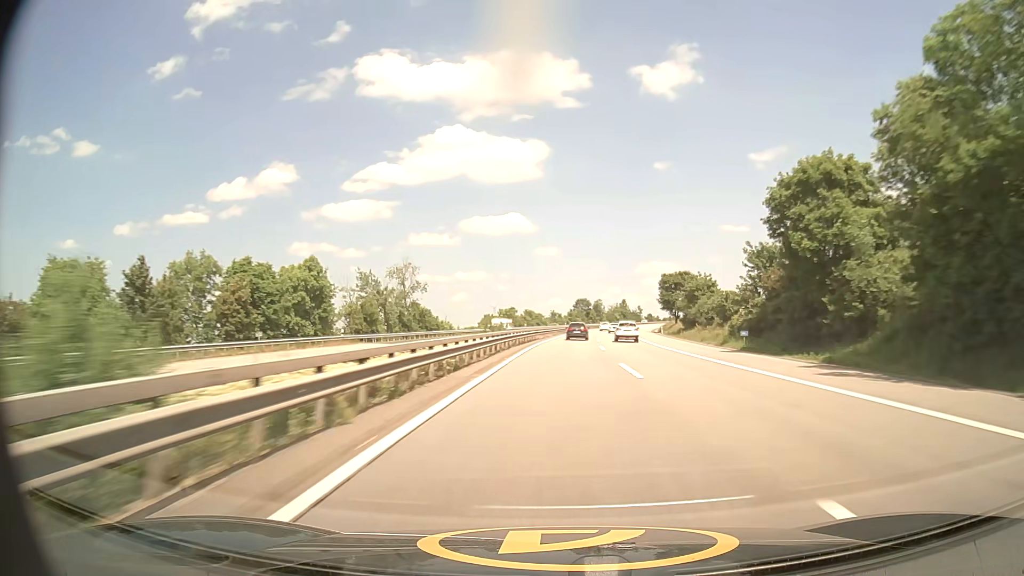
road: motorway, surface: asphalt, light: Day
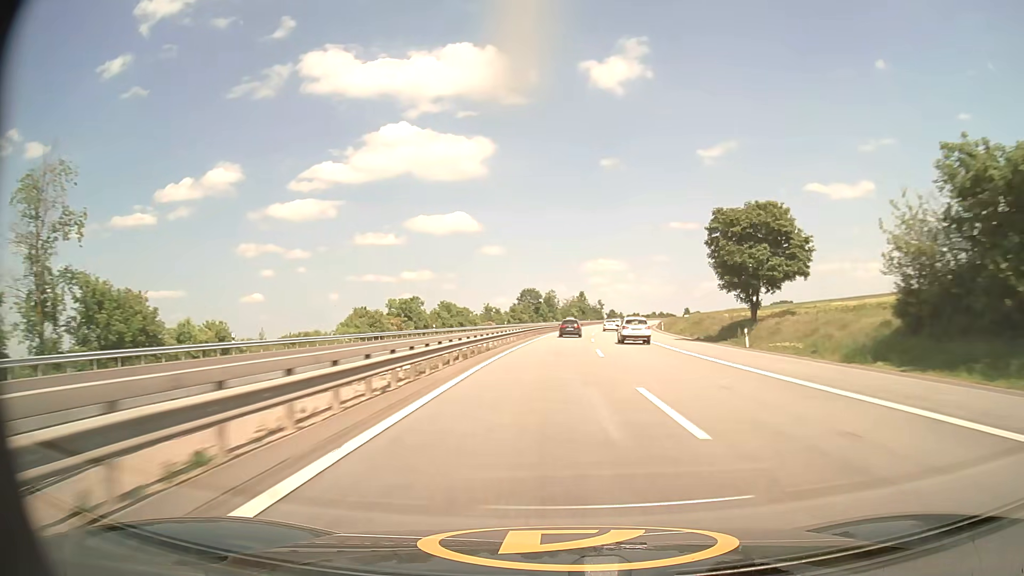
(+2.7, +63.4) m; +5°
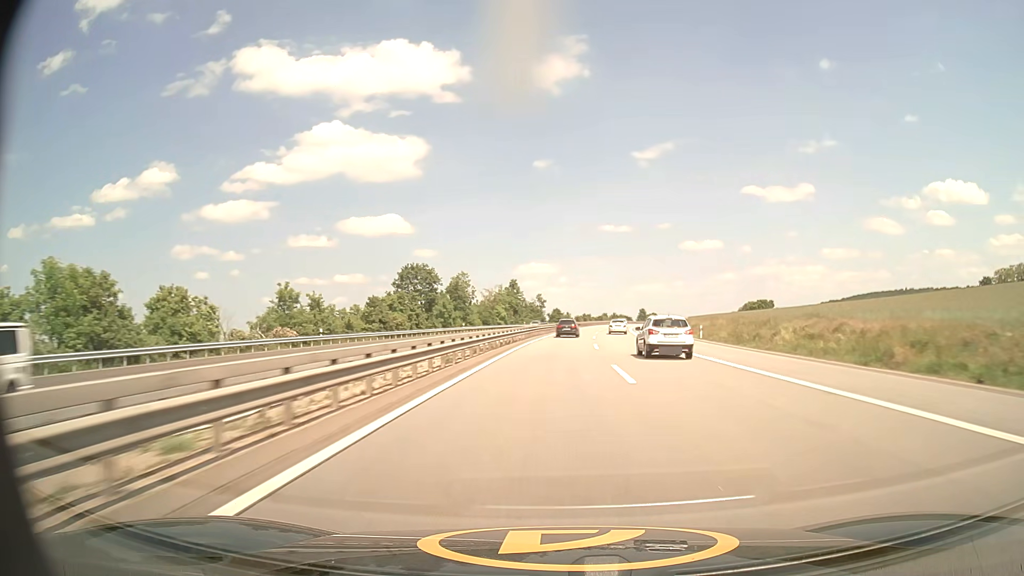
(+3.9, +83.1) m; +6°
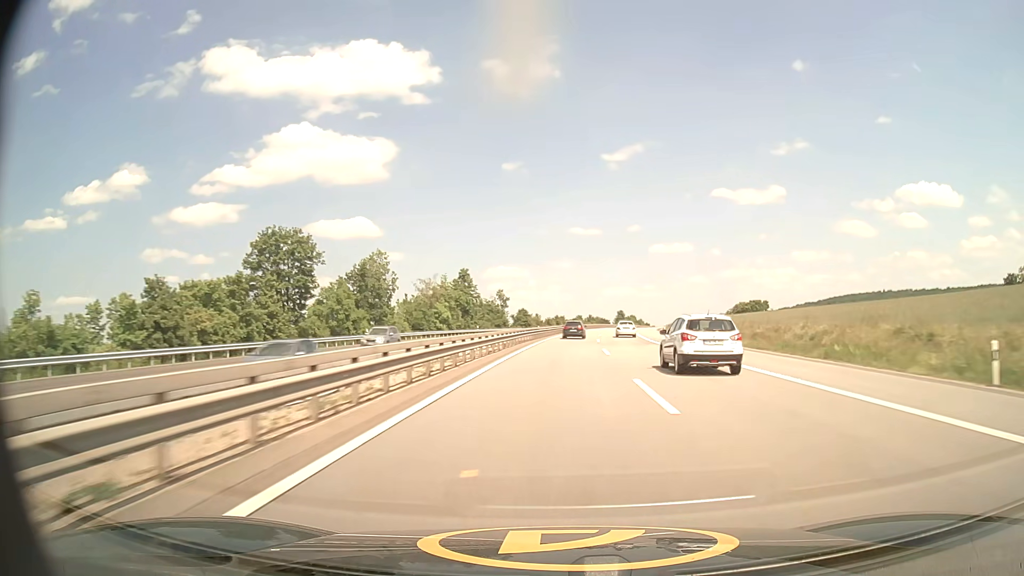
(+1.0, +40.9) m; +3°
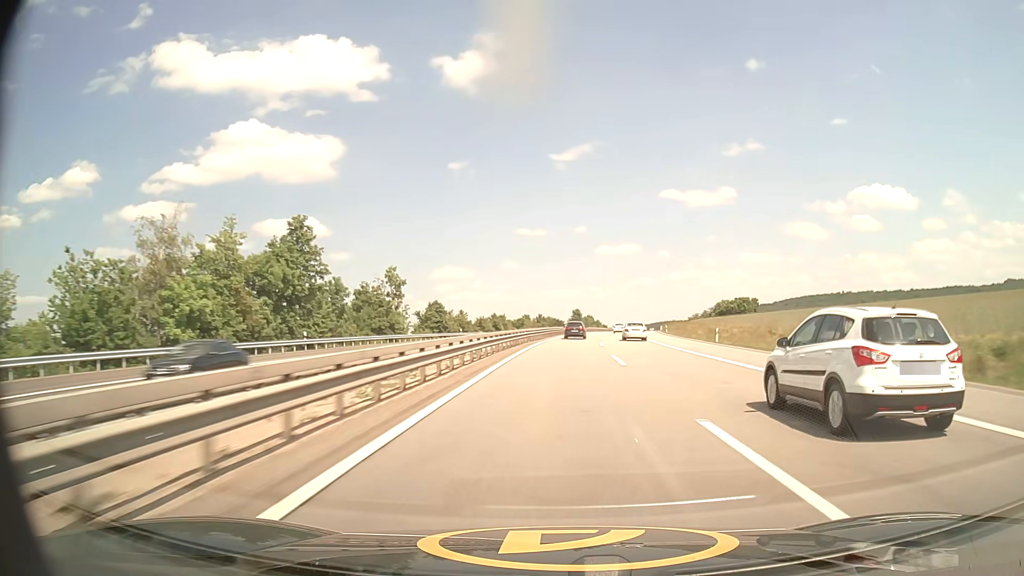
(+2.3, +61.1) m; +4°
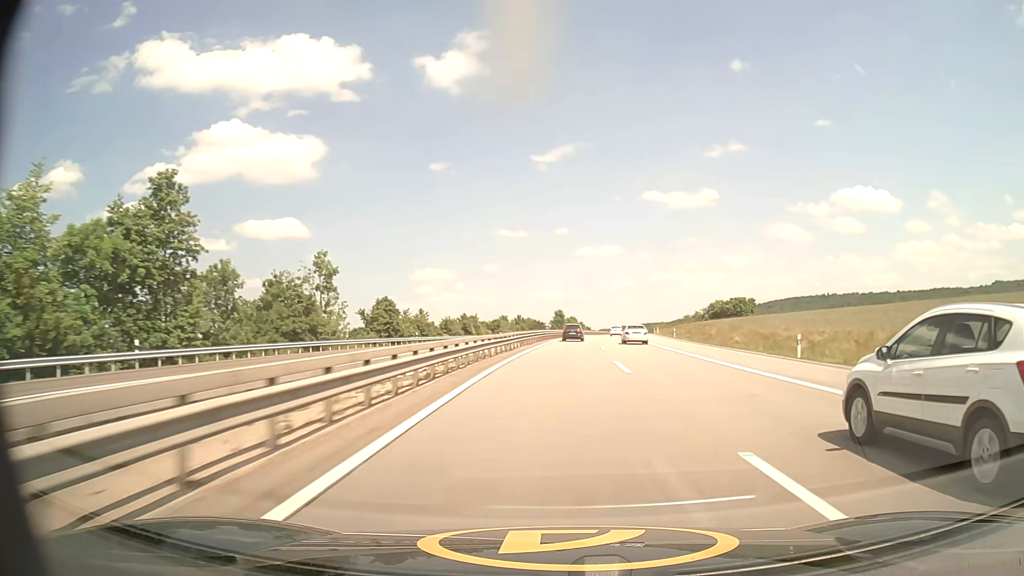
(+0.3, +20.4) m; +2°
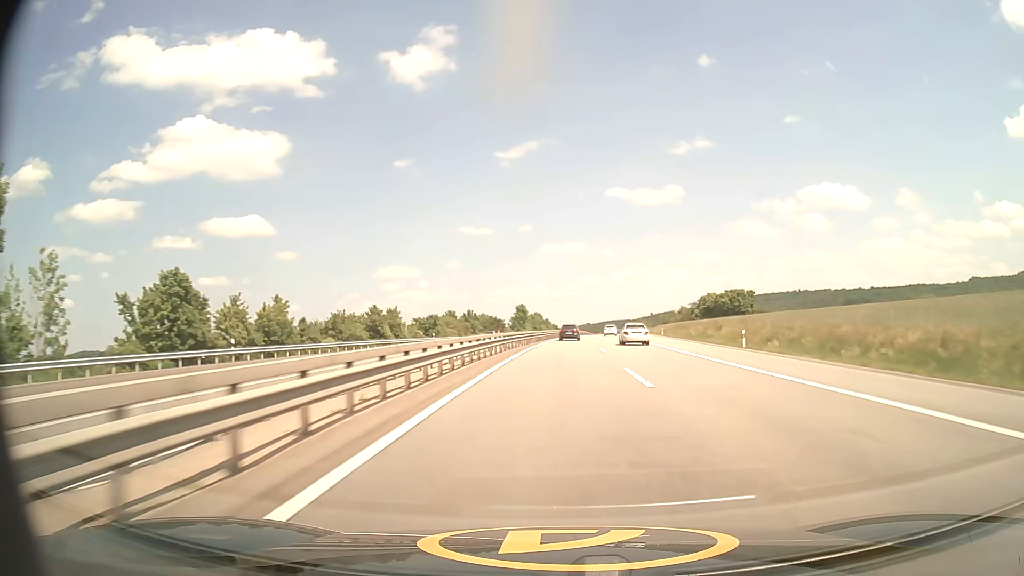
(+1.1, +40.8) m; +3°
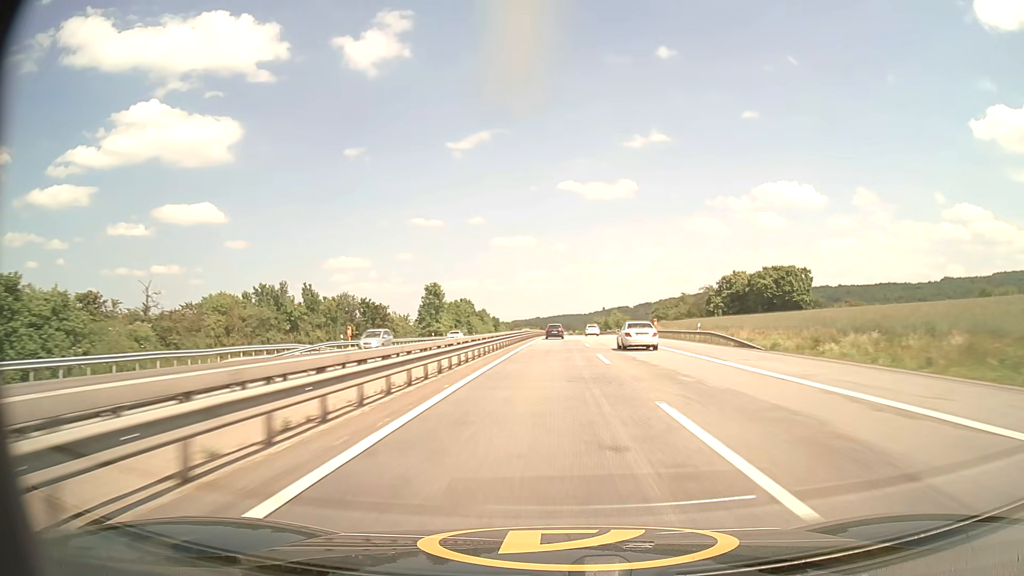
(+3.7, +82.1) m; +4°
(0, +10) (0, +20) (0, +30) (0, +40) (0, +50) (0, +60) (+1, +70) (+1, +80) (+1, +90) (+1, +100) m
